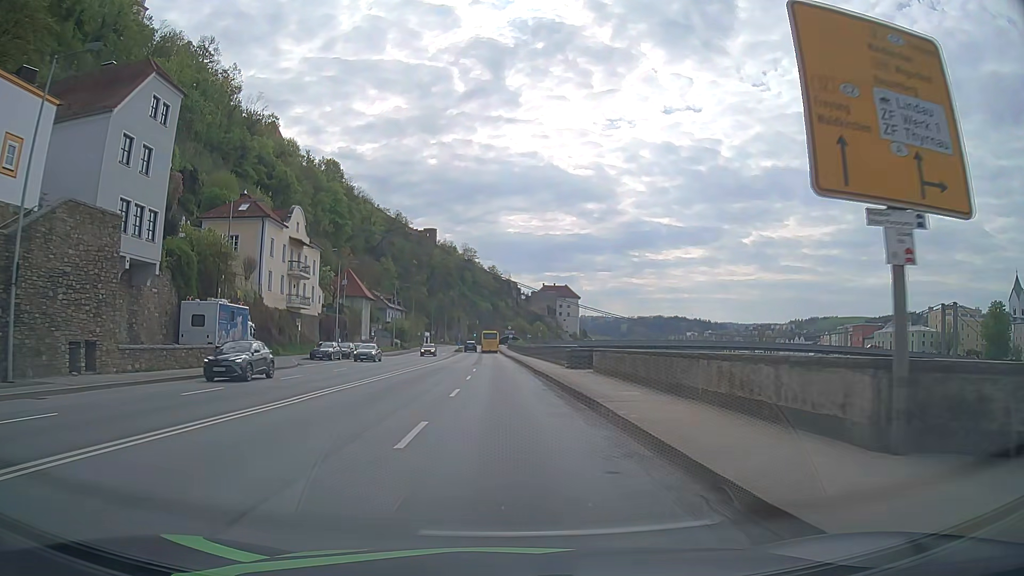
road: primary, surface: asphalt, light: Day
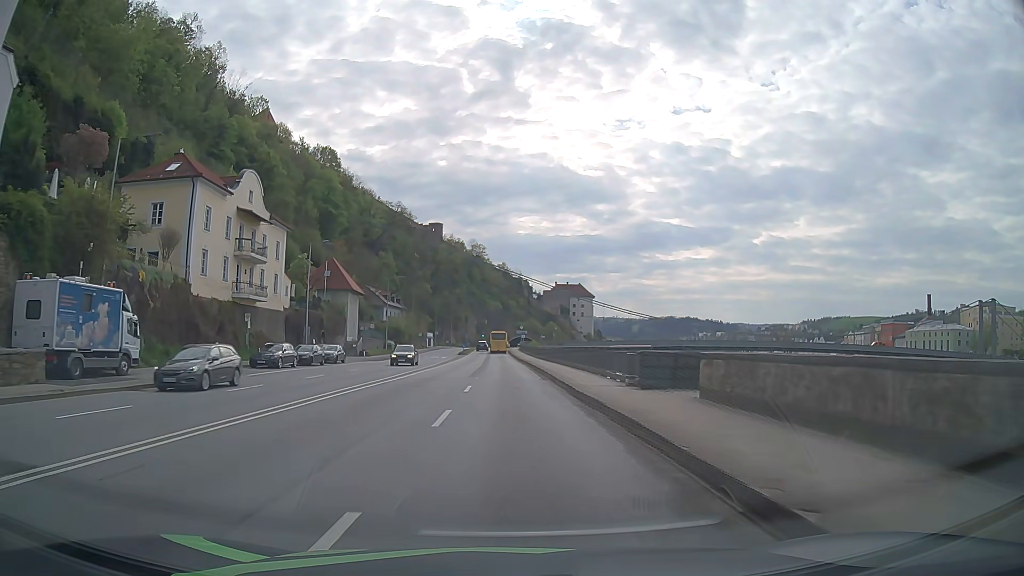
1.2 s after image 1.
(-0.2, +15.3) m; -1°
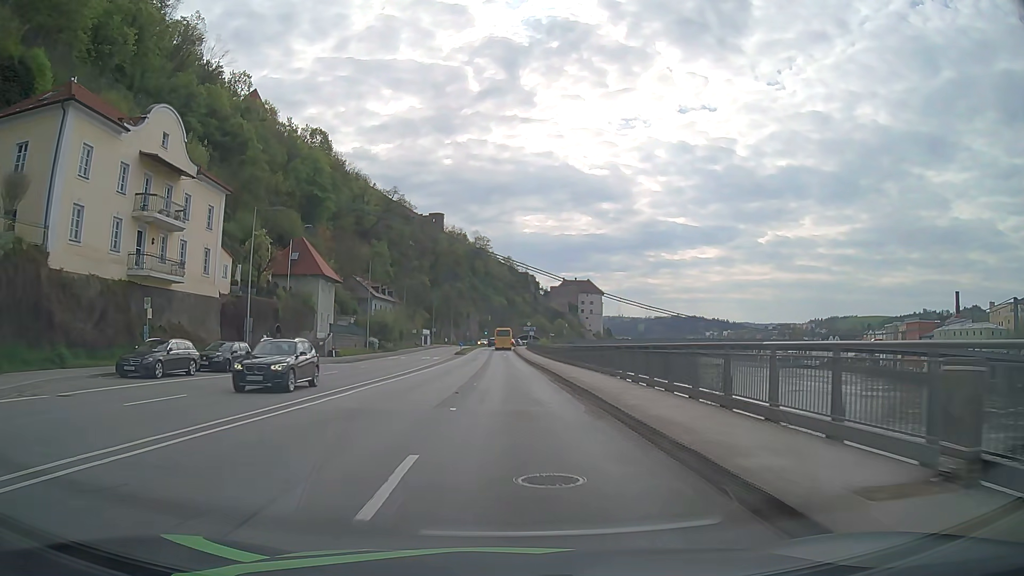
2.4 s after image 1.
(0.0, +15.3) m; 0°
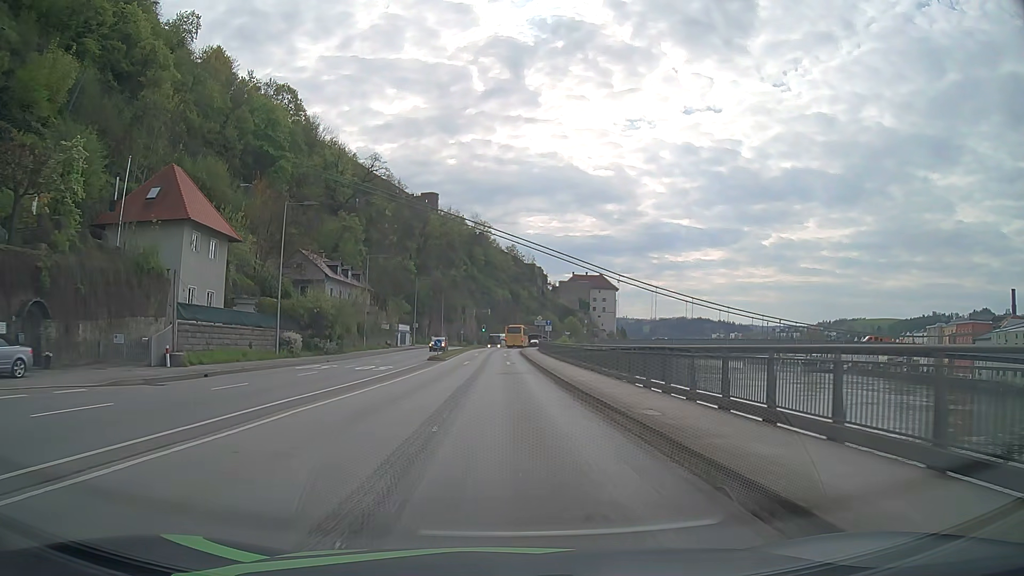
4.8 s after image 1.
(-0.2, +30.6) m; -1°
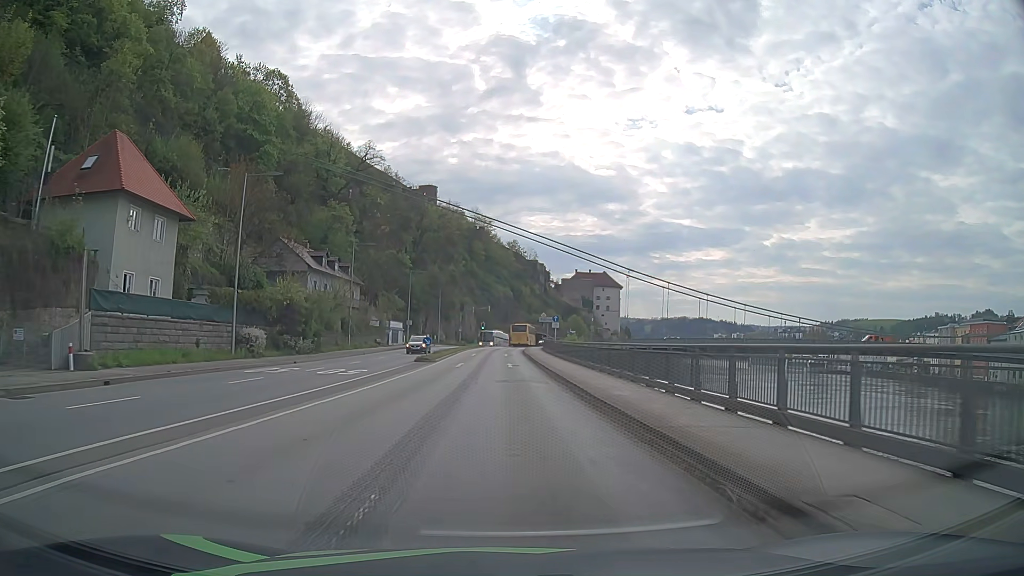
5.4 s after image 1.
(0.0, +7.6) m; 0°
(0, +10) (0, +20) (0, +30) (0, +40) (0, +50) (0, +60) (0, +70) (0, +80) (+1, +90) (+2, +100) m
